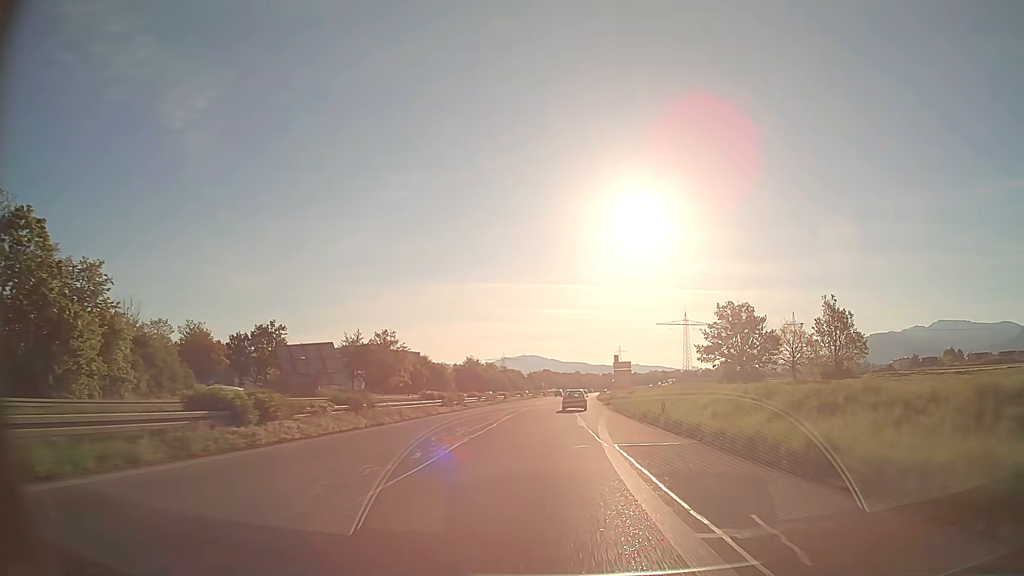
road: trunk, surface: asphalt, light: Day
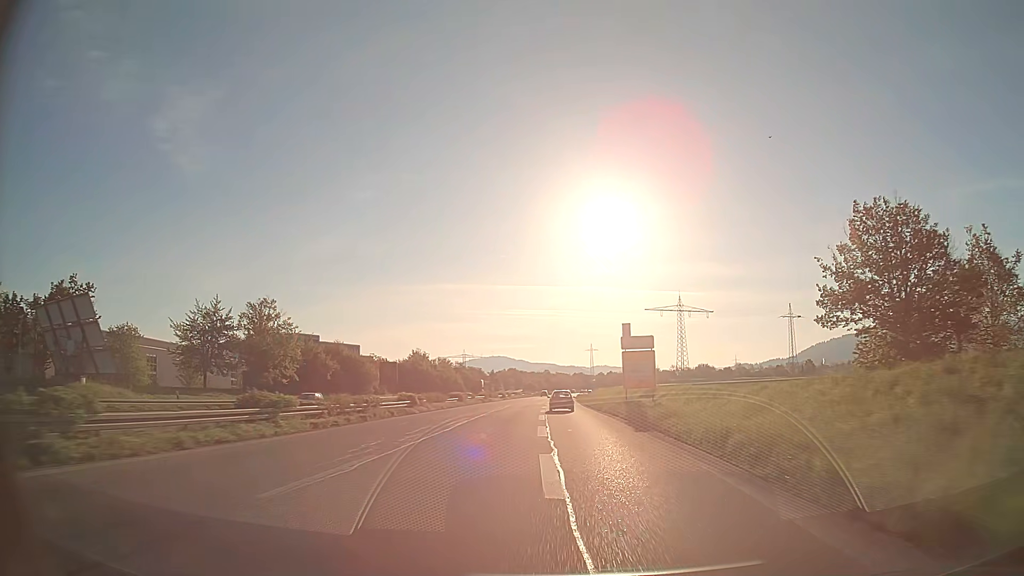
(+0.9, +41.8) m; +3°
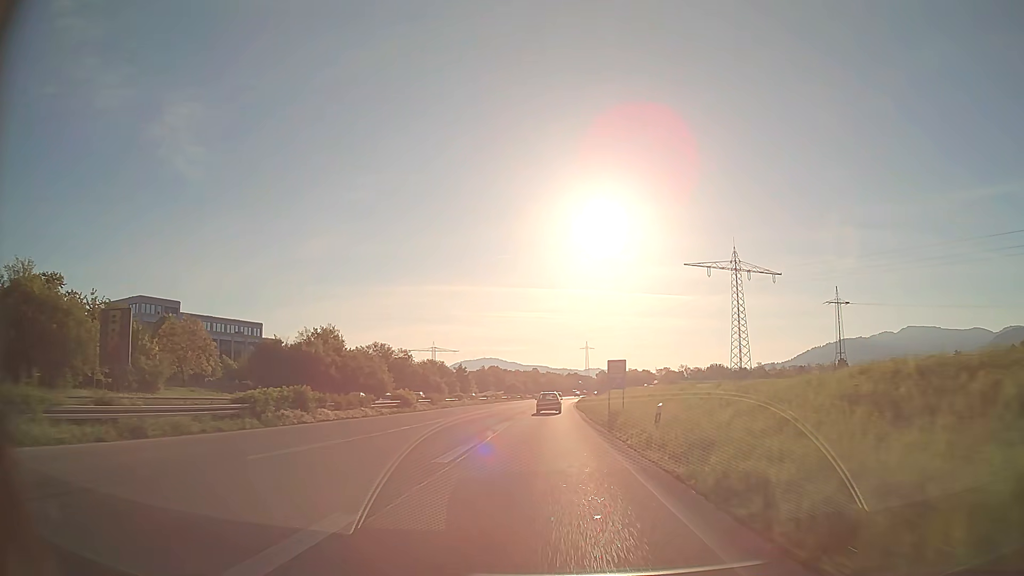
(+1.3, +68.0) m; +1°
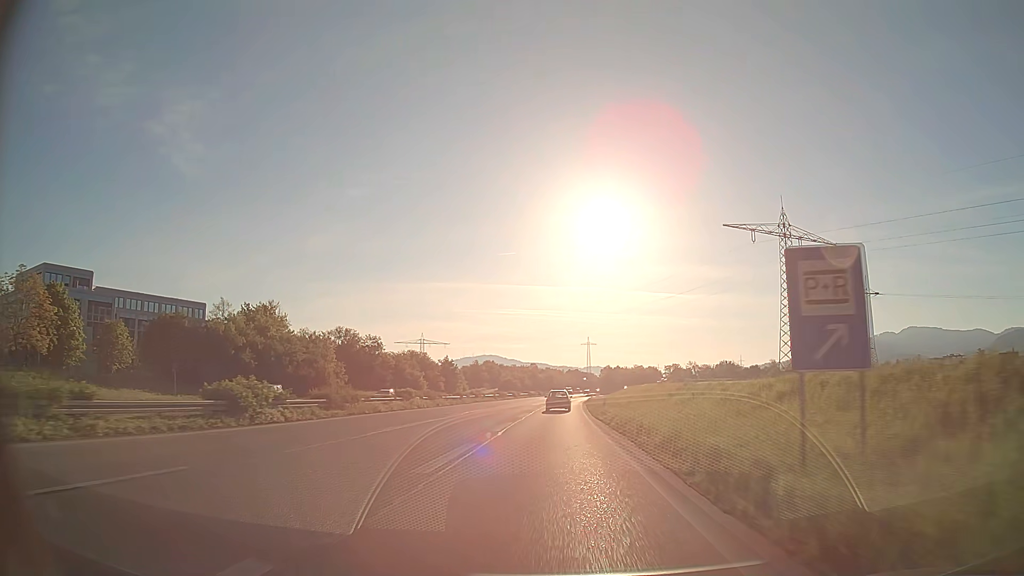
(-0.1, +26.7) m; 0°
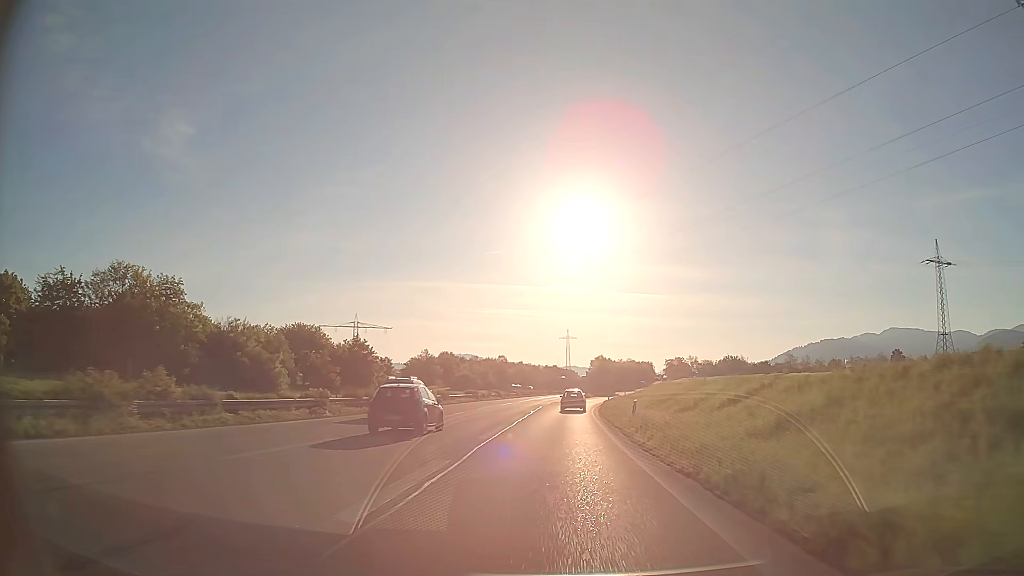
(+1.0, +64.6) m; +2°
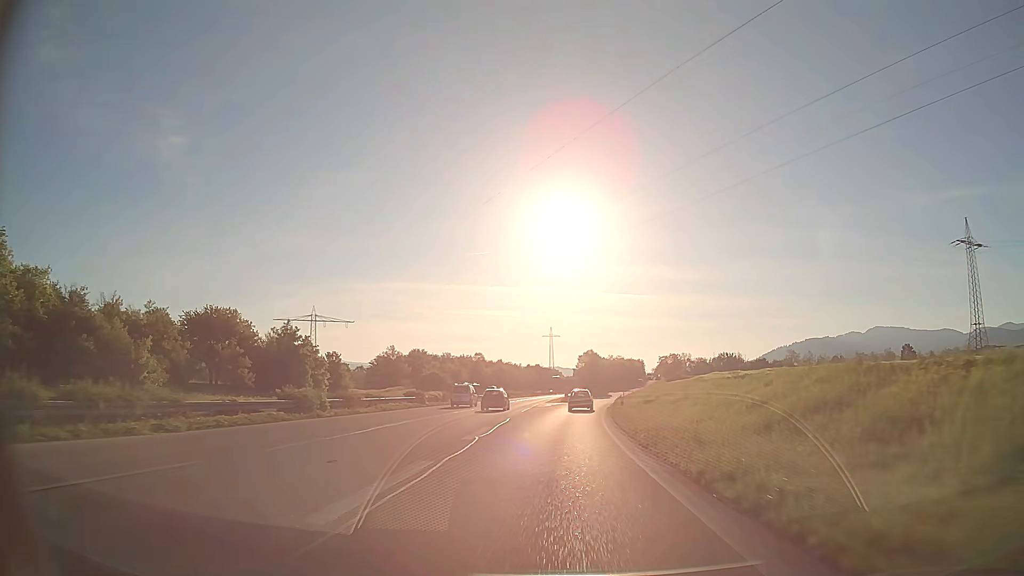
(+0.3, +24.3) m; +1°
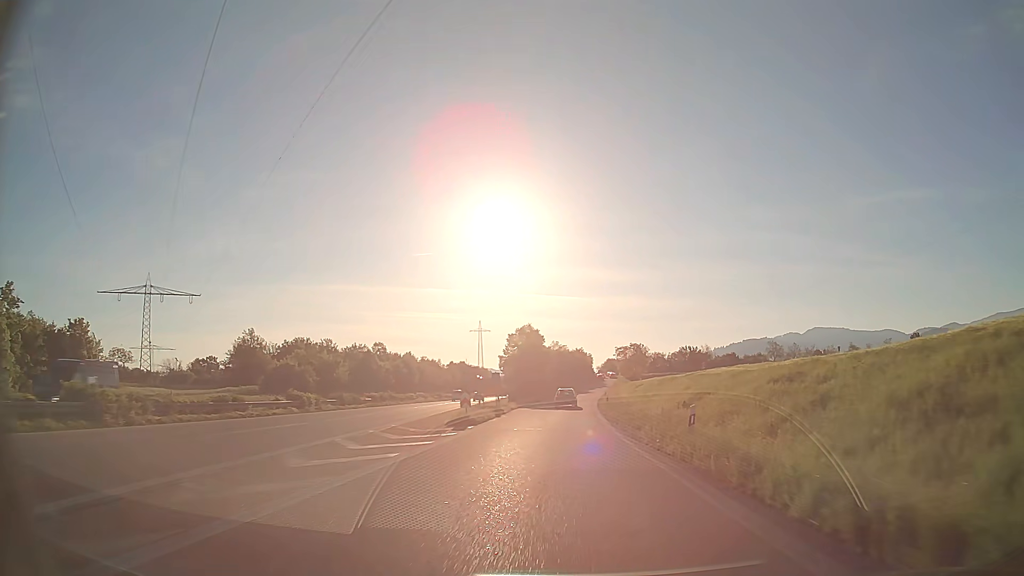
(+2.5, +56.7) m; +6°
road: trunk_link
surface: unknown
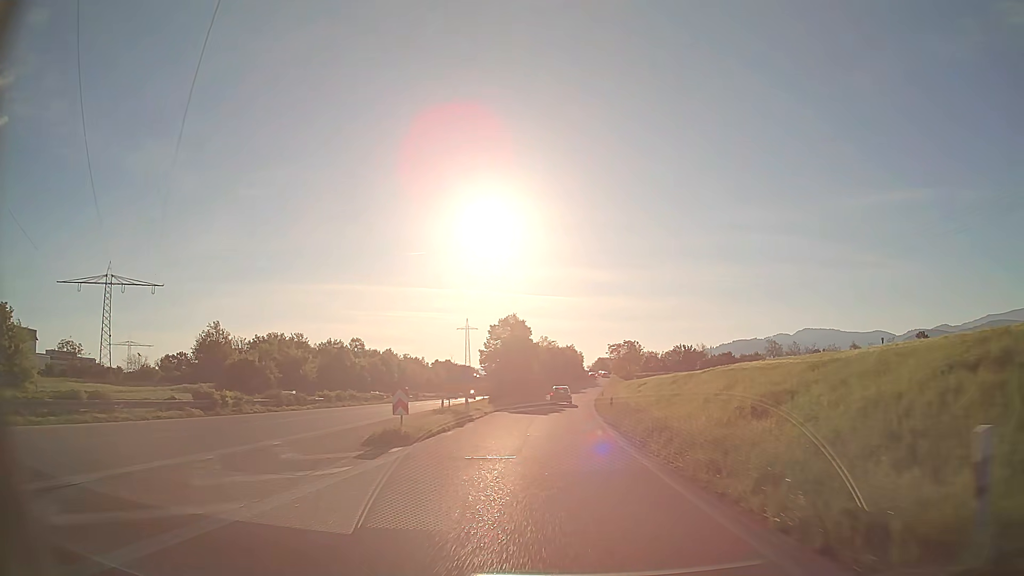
(+0.1, +11.0) m; +1°
